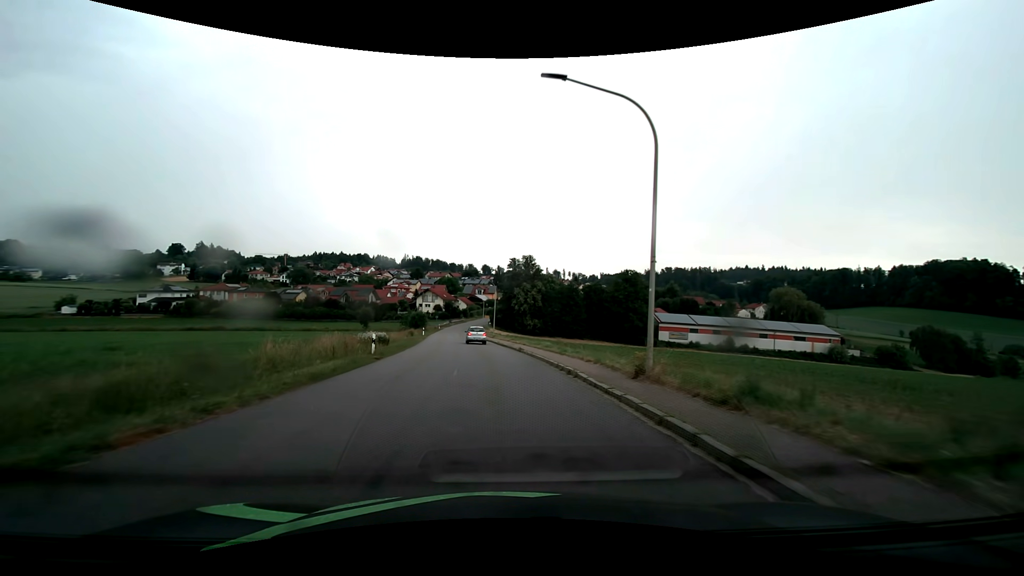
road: tertiary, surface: asphalt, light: Day
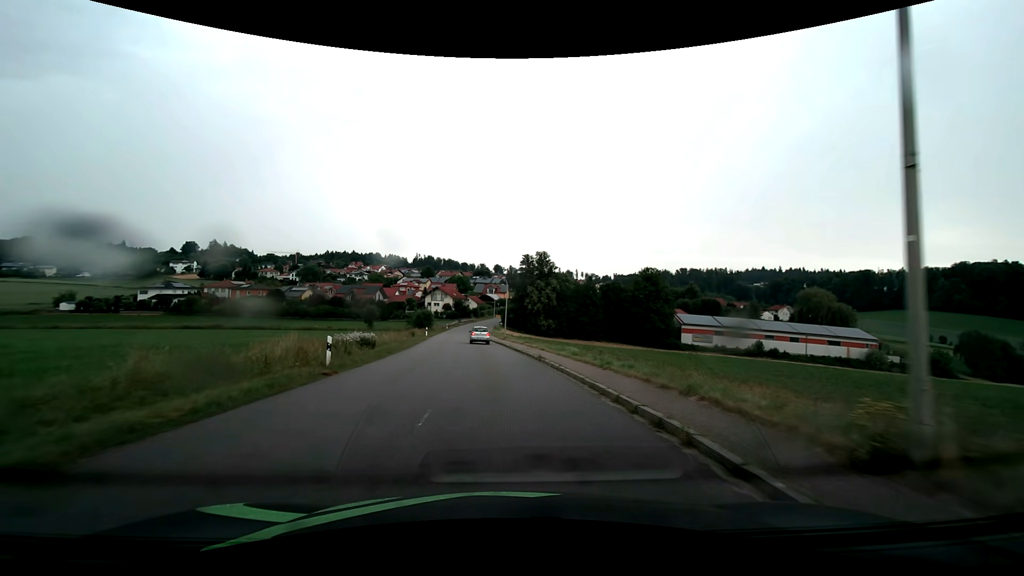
(-0.1, +7.4) m; -1°
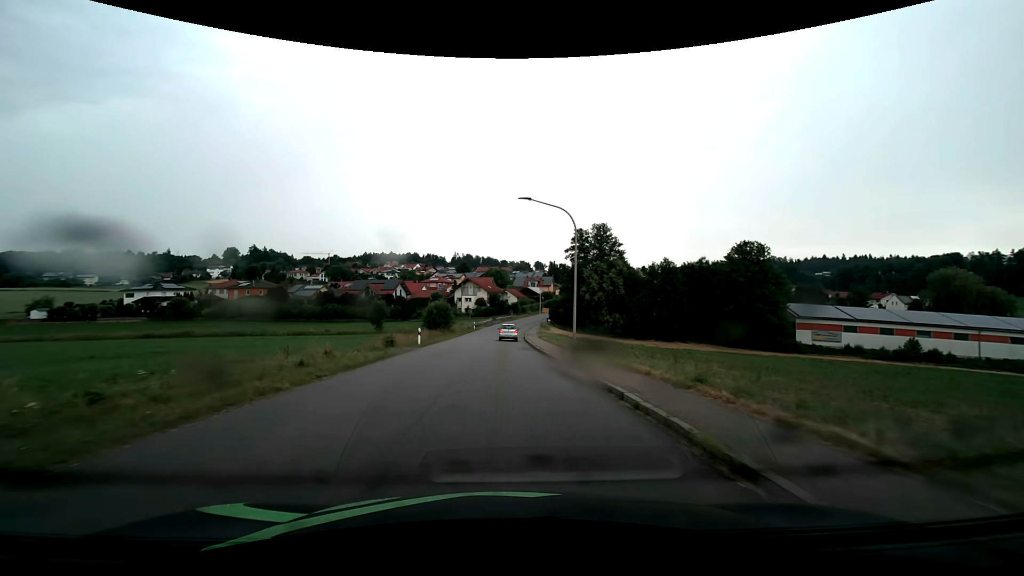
(-1.2, +29.3) m; -5°
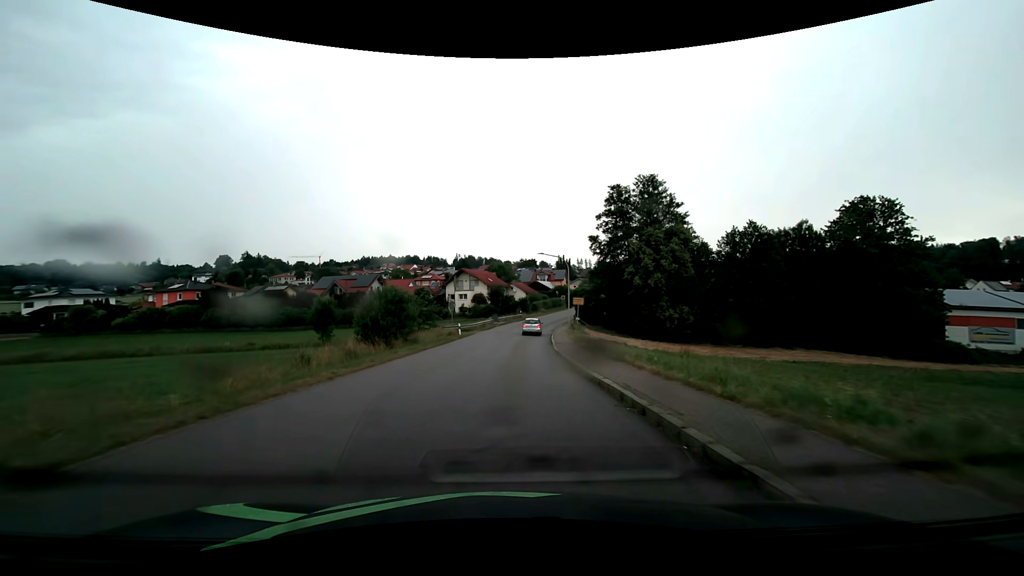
(-0.4, +29.2) m; -1°
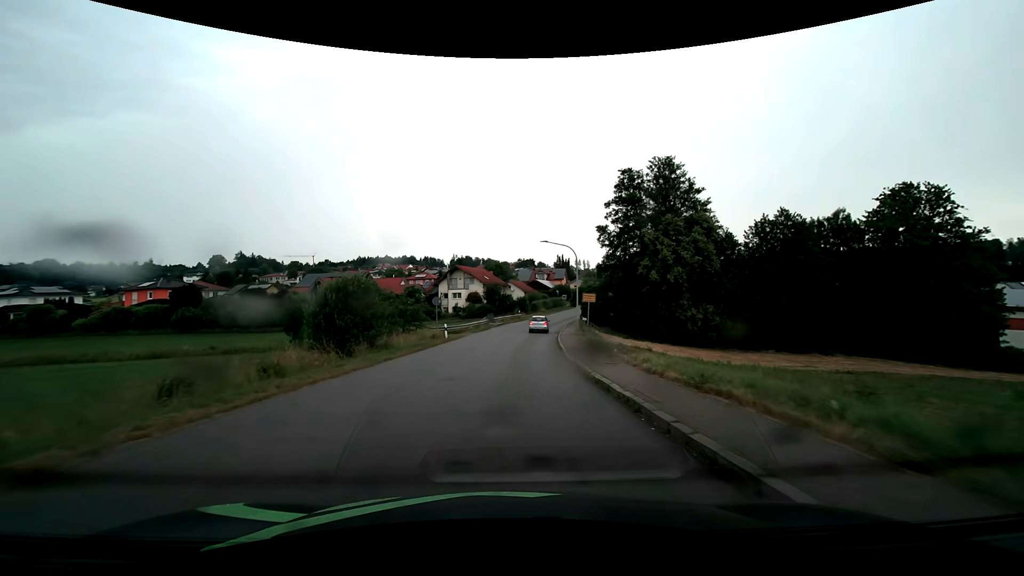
(0.0, +7.3) m; 0°
(0, +10) (0, +20) (+1, +30) (+2, +40) (+3, +50) (+5, +60) (+7, +69) (+10, +79) (+13, +89) (+17, +98) m
